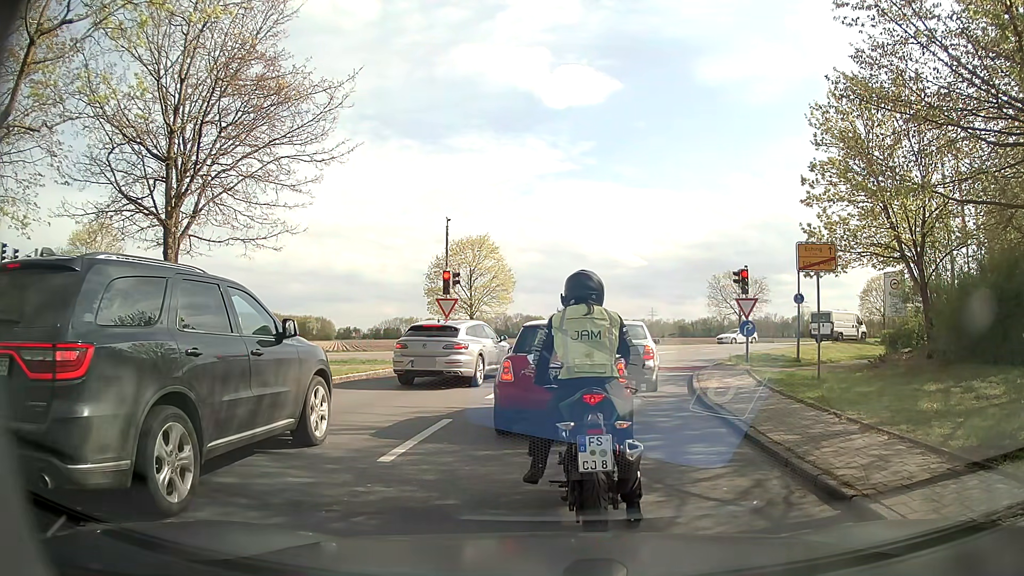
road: residential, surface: asphalt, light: Day
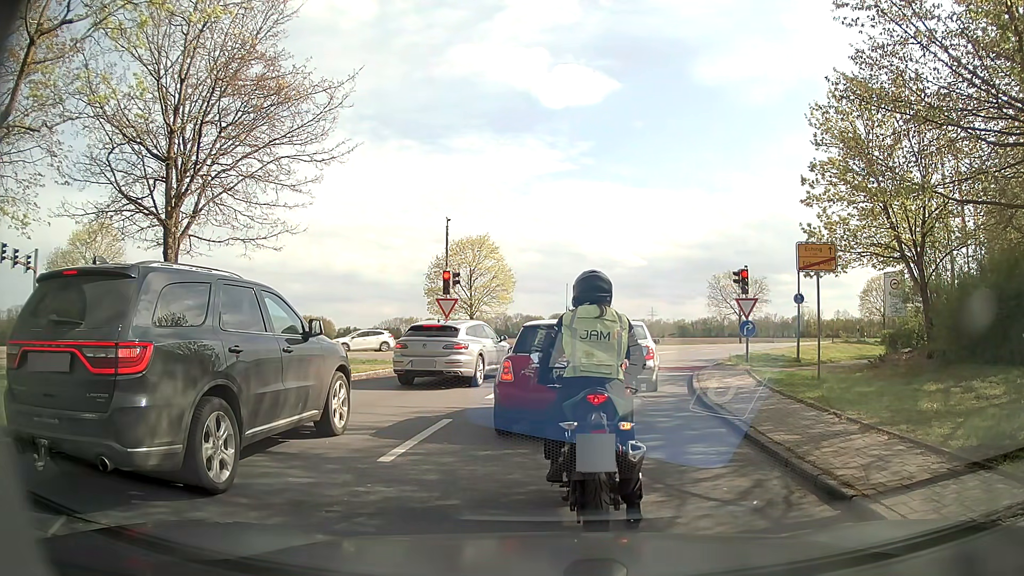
(0.0, 0.0) m; 0°
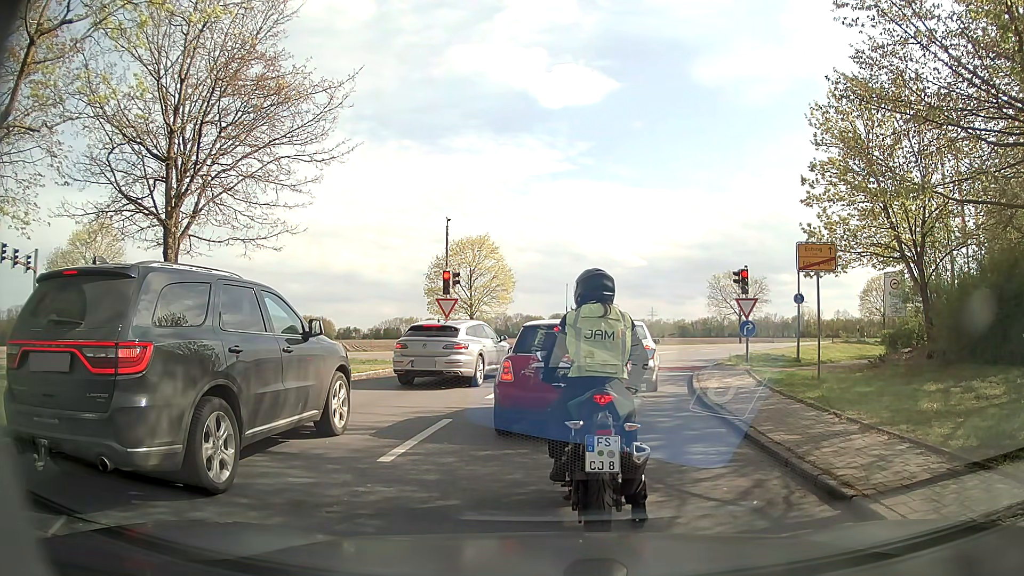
(0.0, 0.0) m; 0°
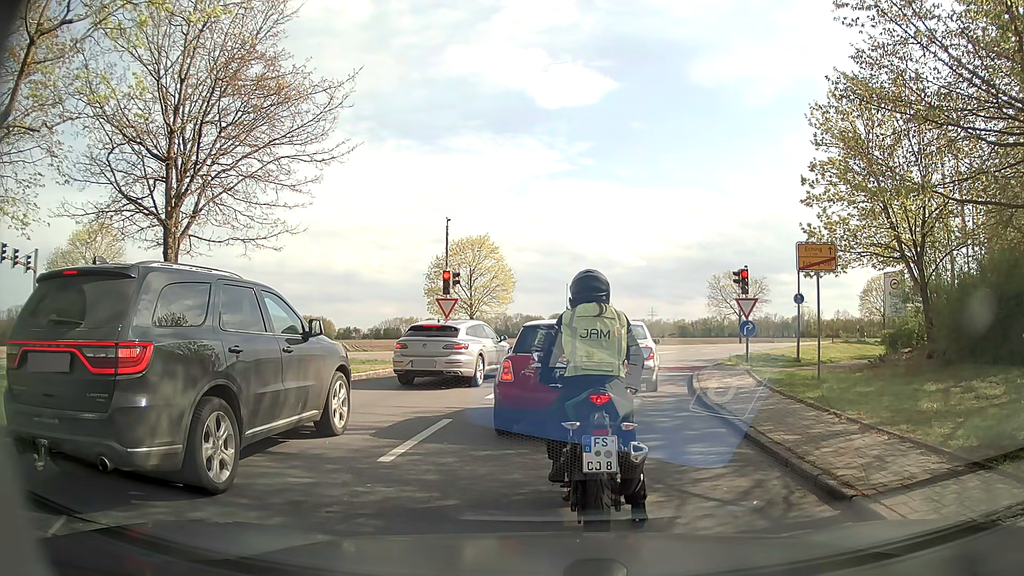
(0.0, 0.0) m; 0°
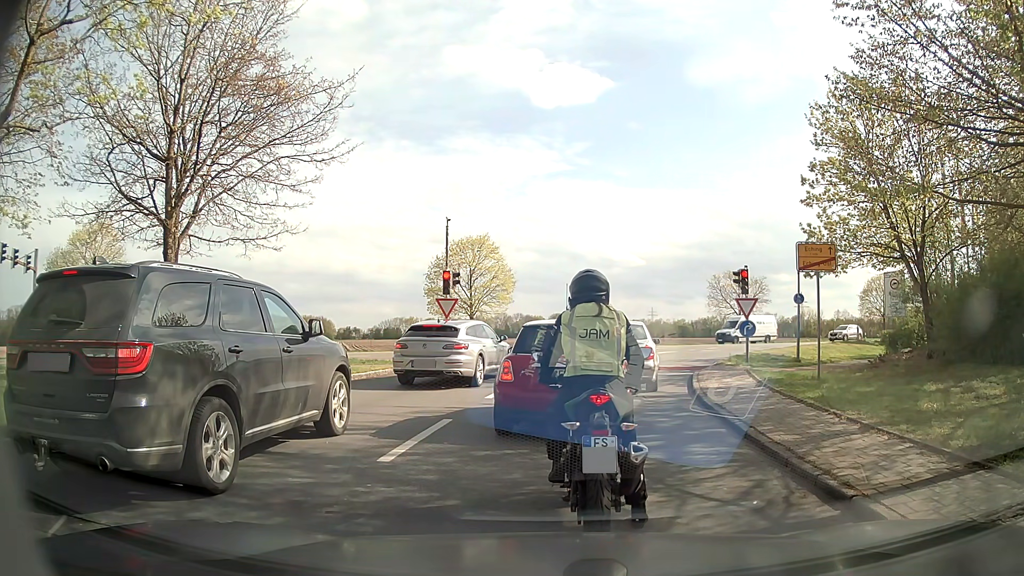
(0.0, 0.0) m; 0°
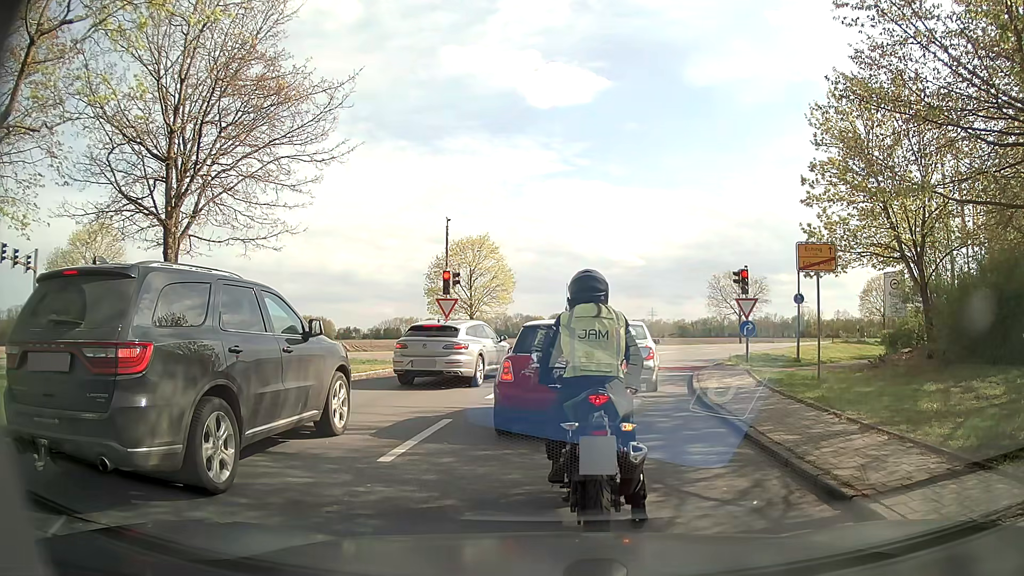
(0.0, 0.0) m; 0°
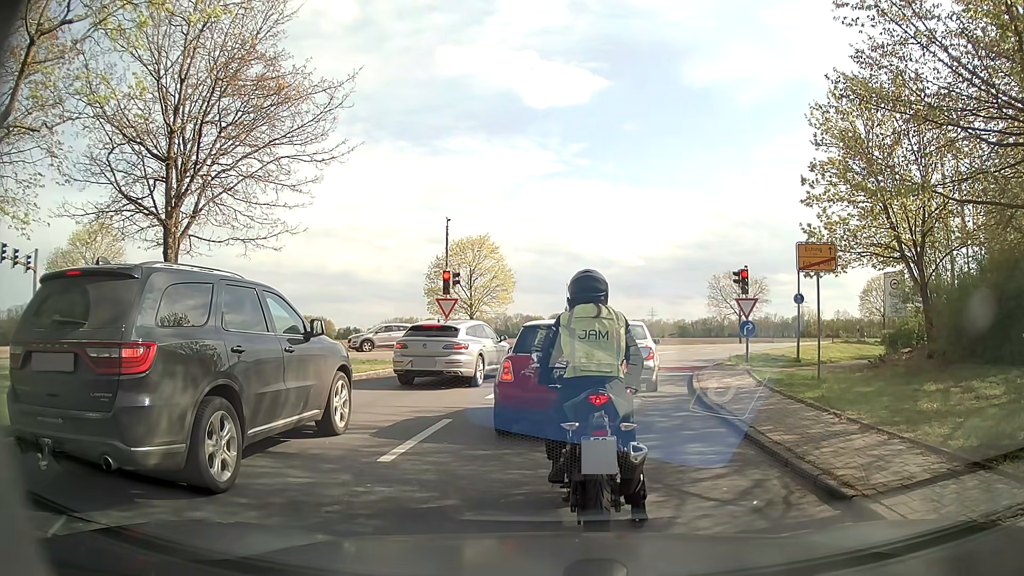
(0.0, 0.0) m; 0°
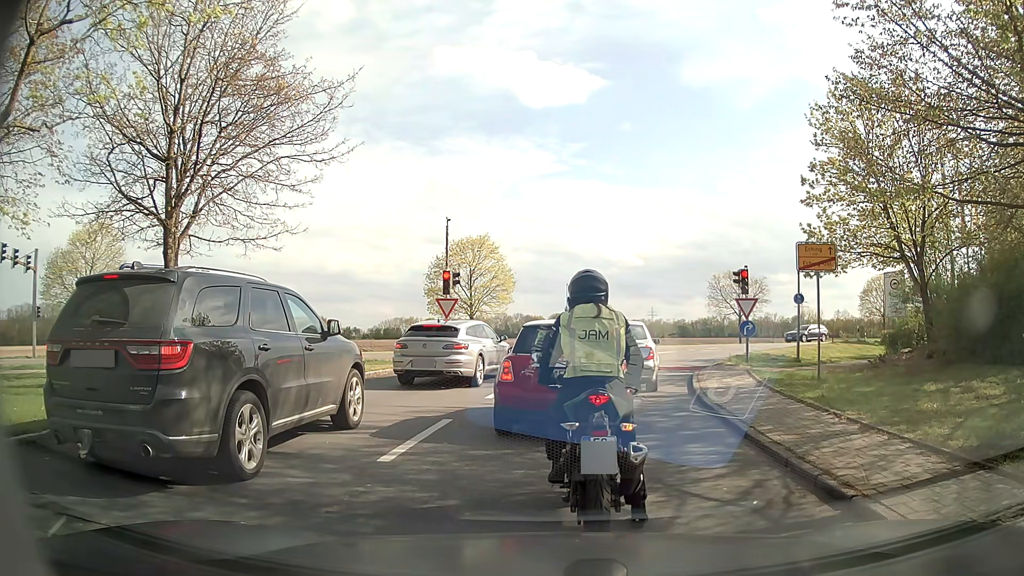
(0.0, 0.0) m; 0°
(+1, +10) (+4, +20) (+9, +28) (+15, +36) (+23, +42) (+31, +47) (+40, +52) (+49, +56) (+58, +60) (+67, +65) m
